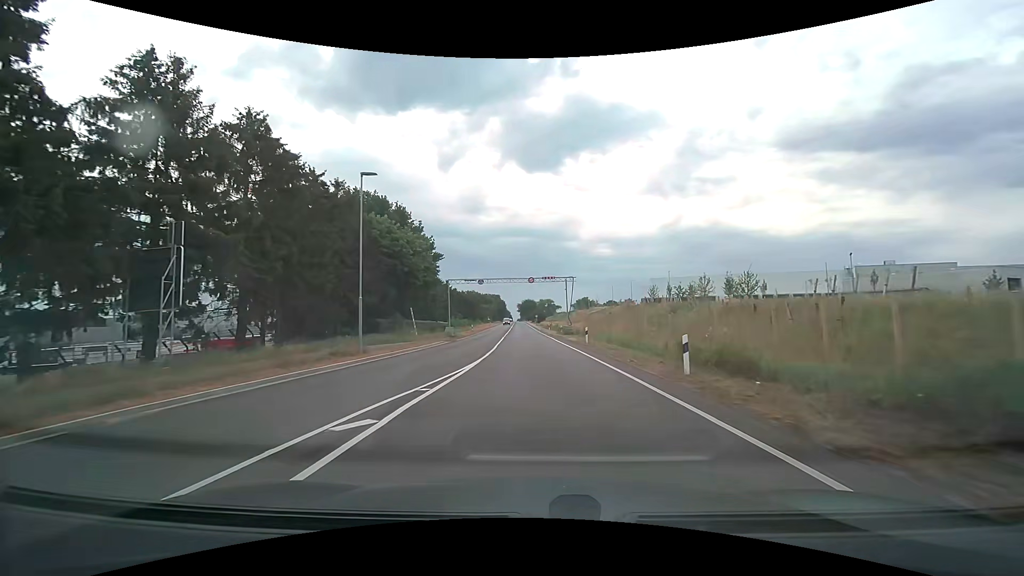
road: secondary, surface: asphalt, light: Day
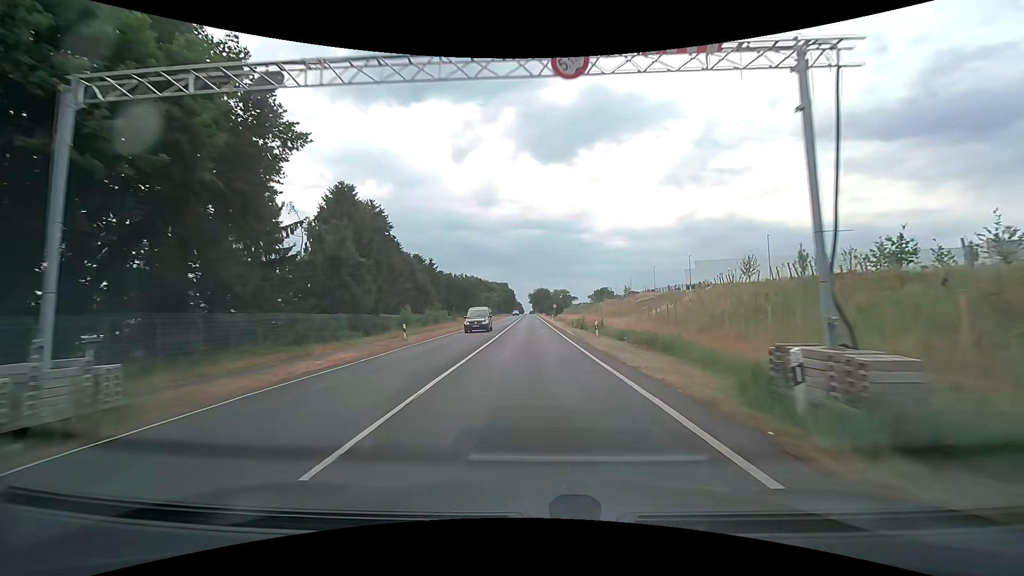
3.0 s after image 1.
(-0.4, +41.7) m; -1°
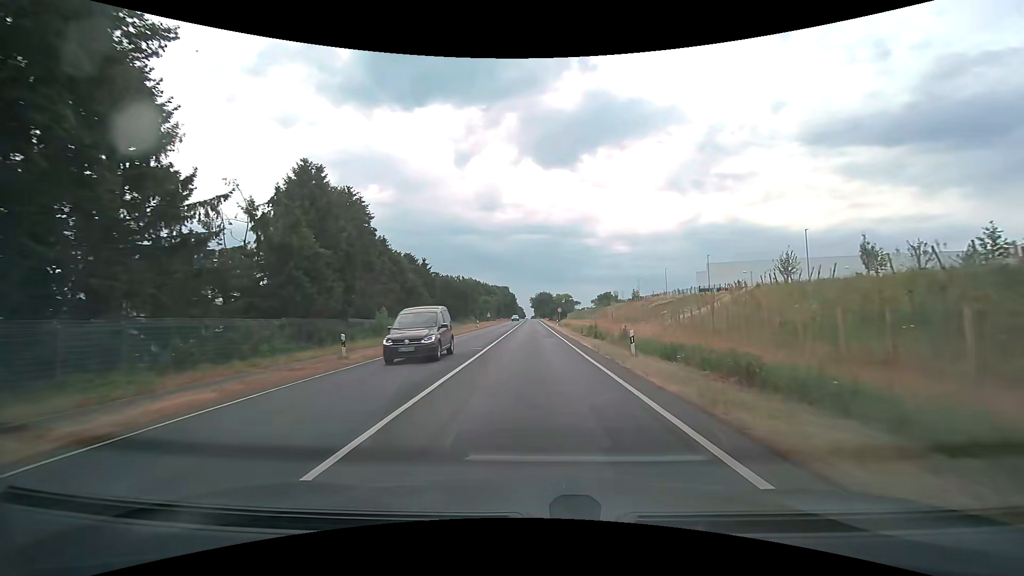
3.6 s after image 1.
(0.0, +9.3) m; 0°
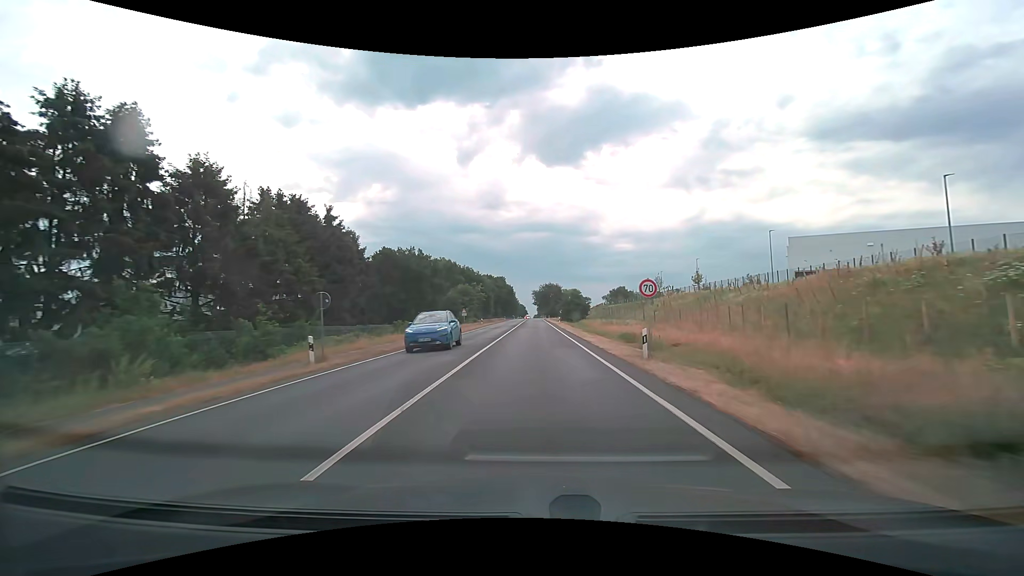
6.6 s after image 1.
(-0.5, +50.2) m; -1°
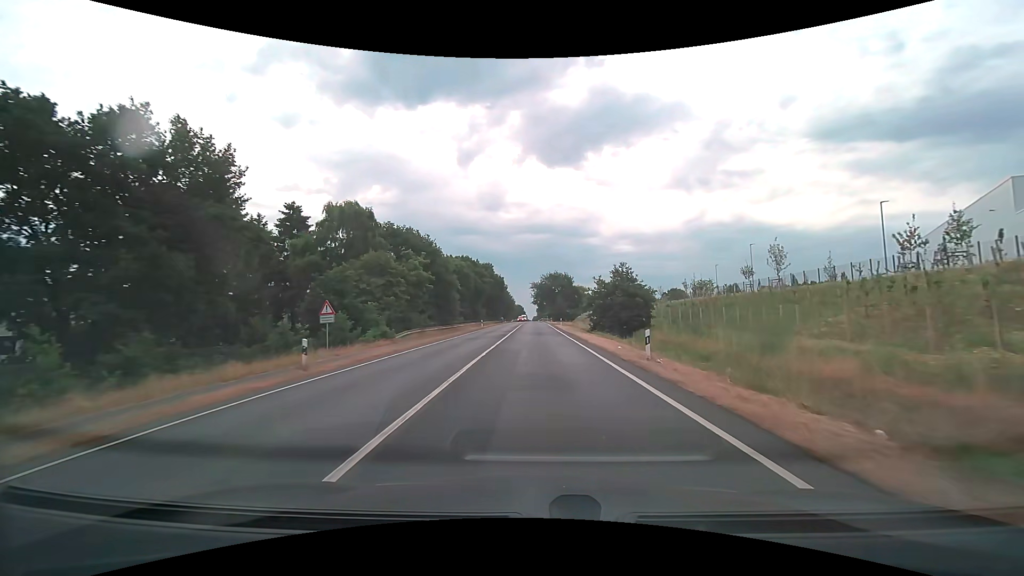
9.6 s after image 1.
(-0.2, +51.5) m; 0°
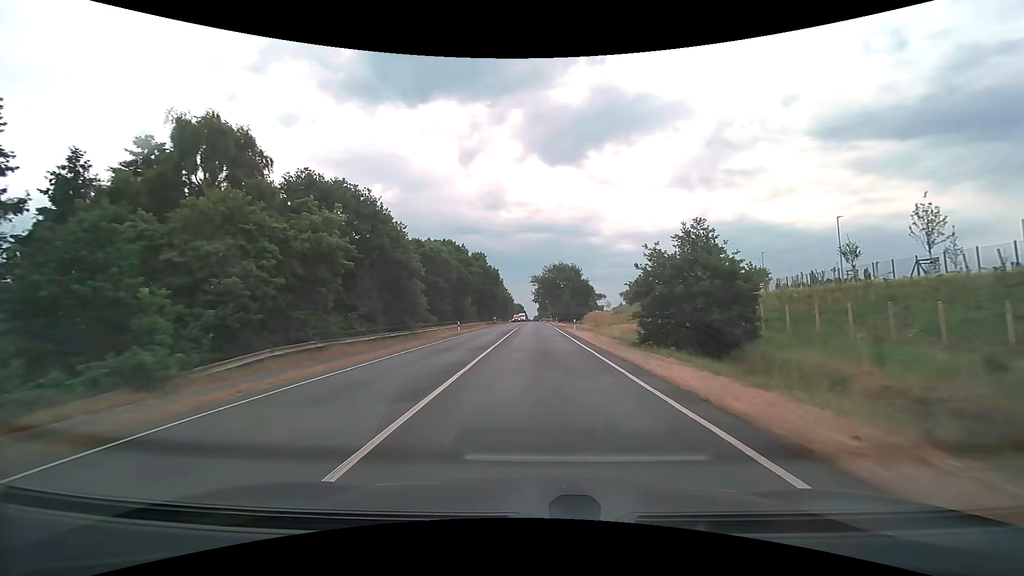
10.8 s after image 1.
(-0.1, +20.7) m; 0°
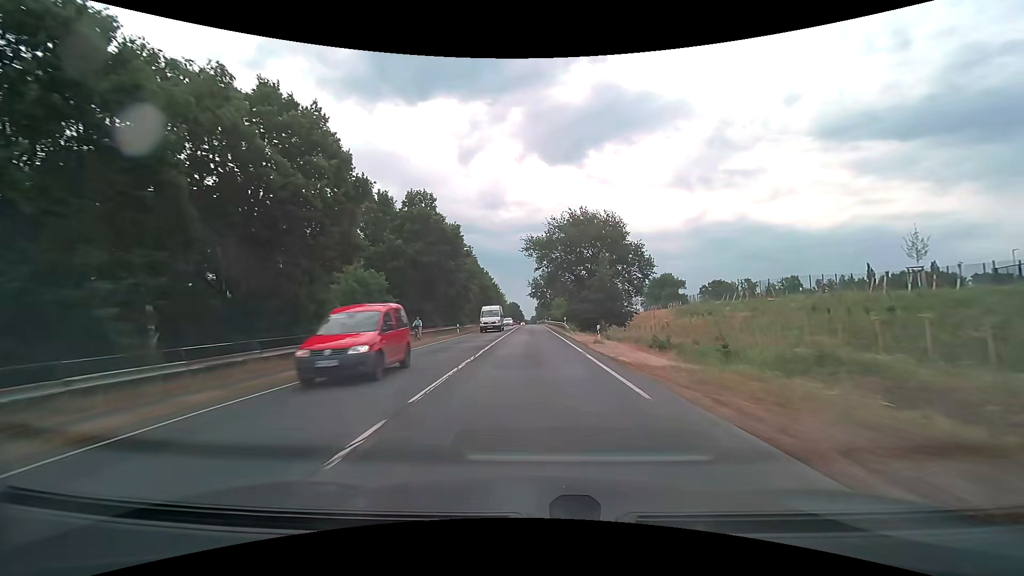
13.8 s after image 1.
(+0.2, +52.2) m; 0°
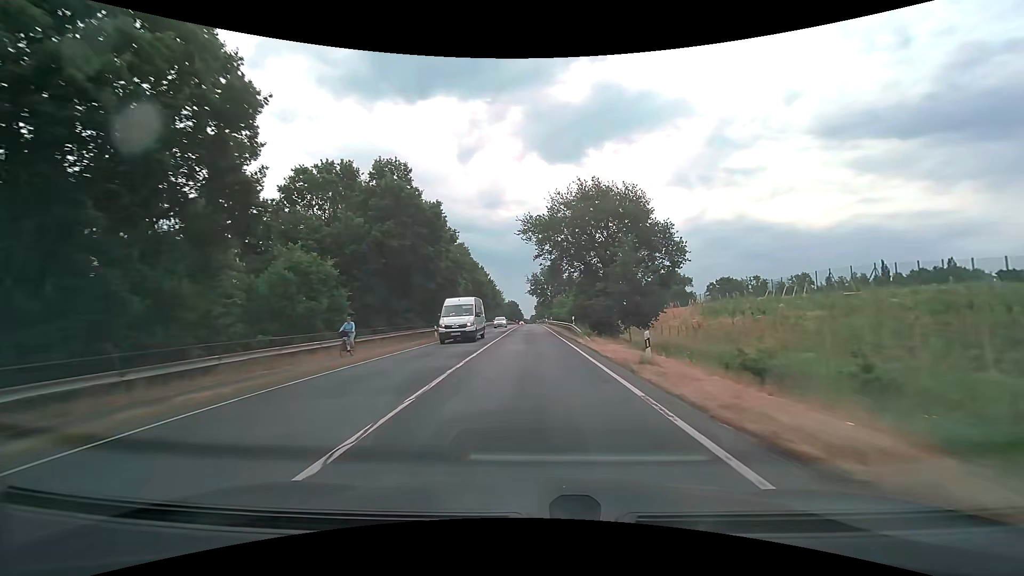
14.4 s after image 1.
(0.0, +10.5) m; 0°
(0, +10) (0, +20) (0, +30) (0, +40) (0, +50) (0, +60) (0, +70) (0, +80) (-1, +90) (-1, +100) m
